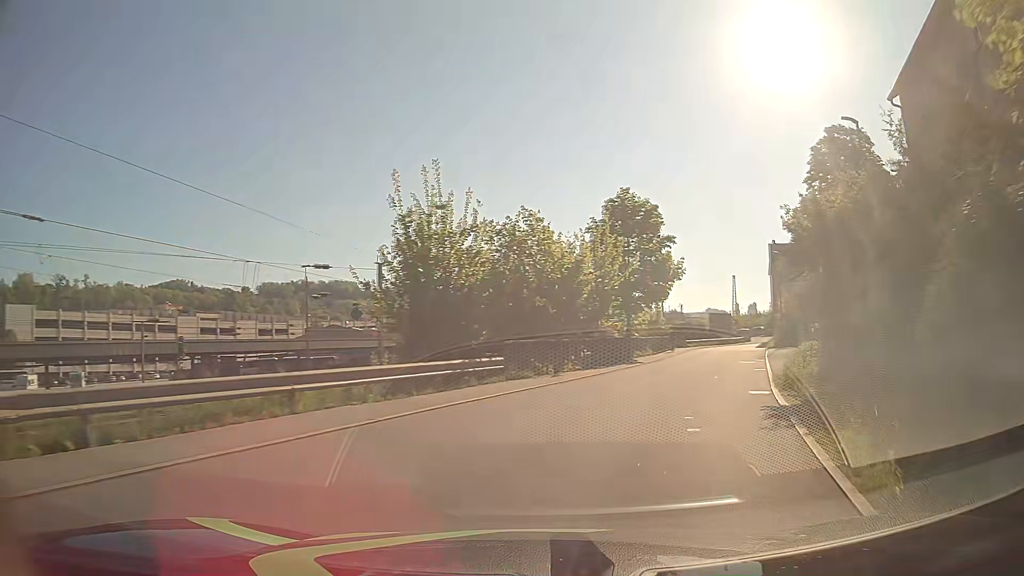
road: residential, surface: asphalt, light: Day
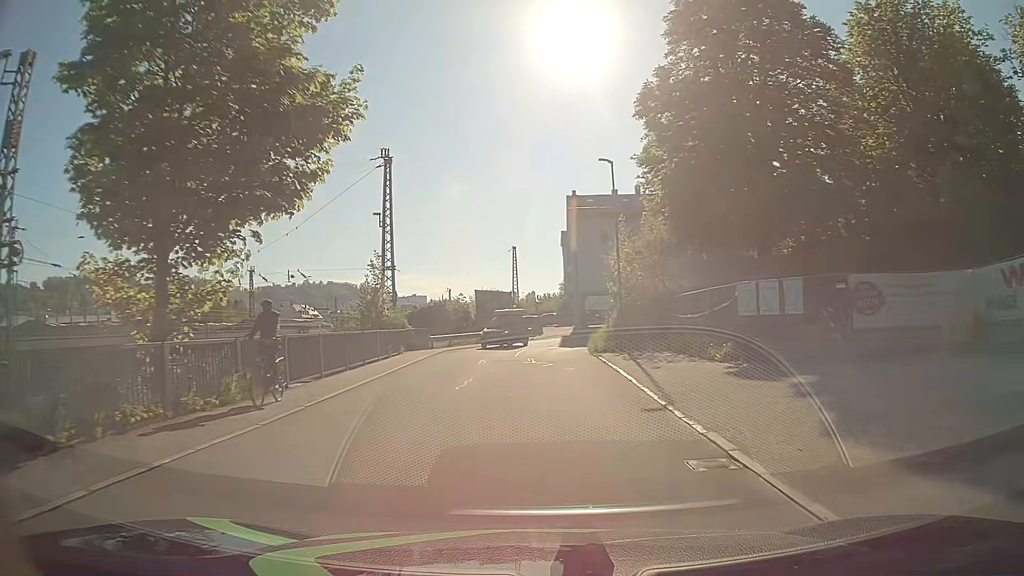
(+7.6, +29.1) m; +19°
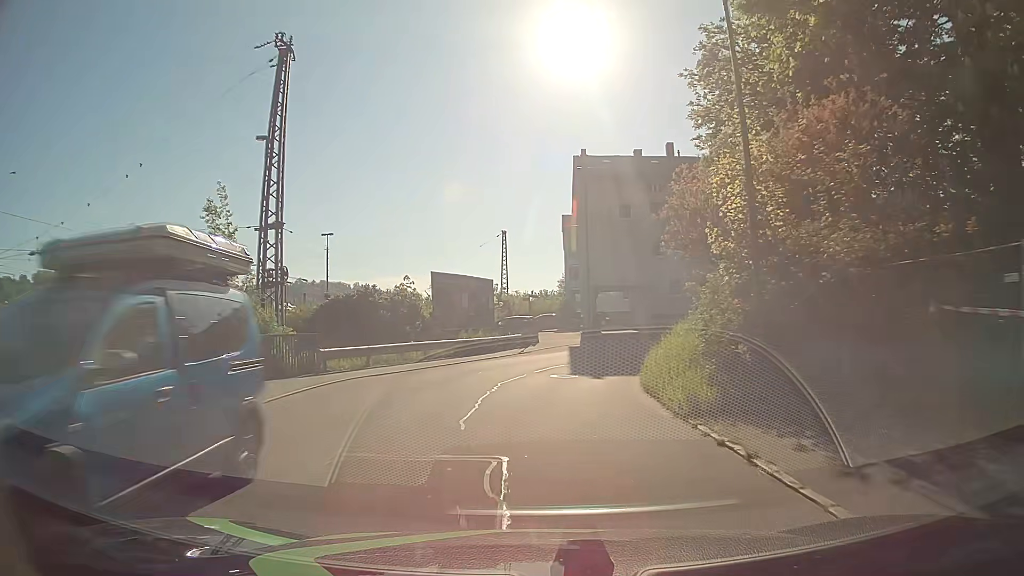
(0.0, +18.2) m; 0°
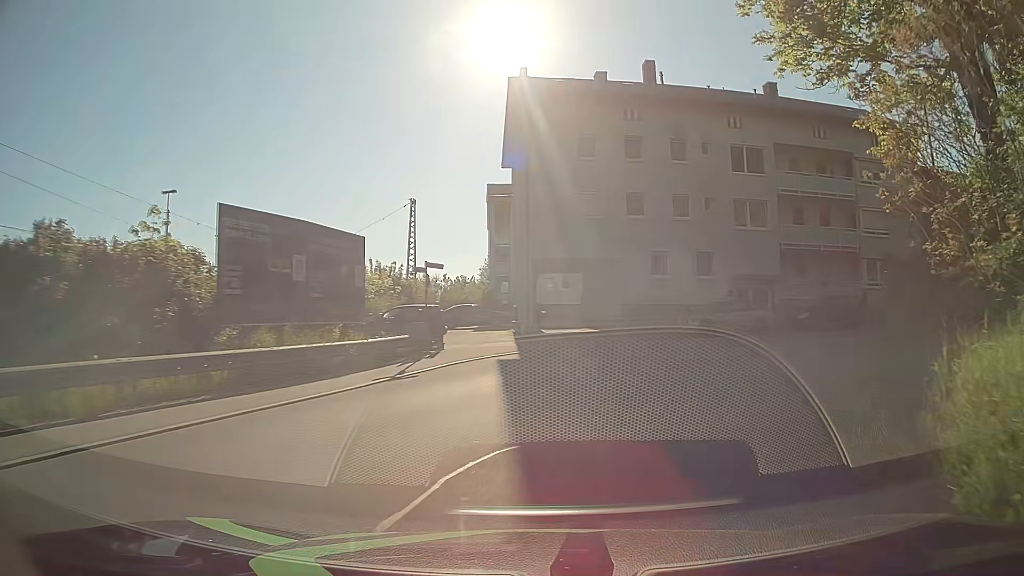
(+0.4, +16.2) m; +7°
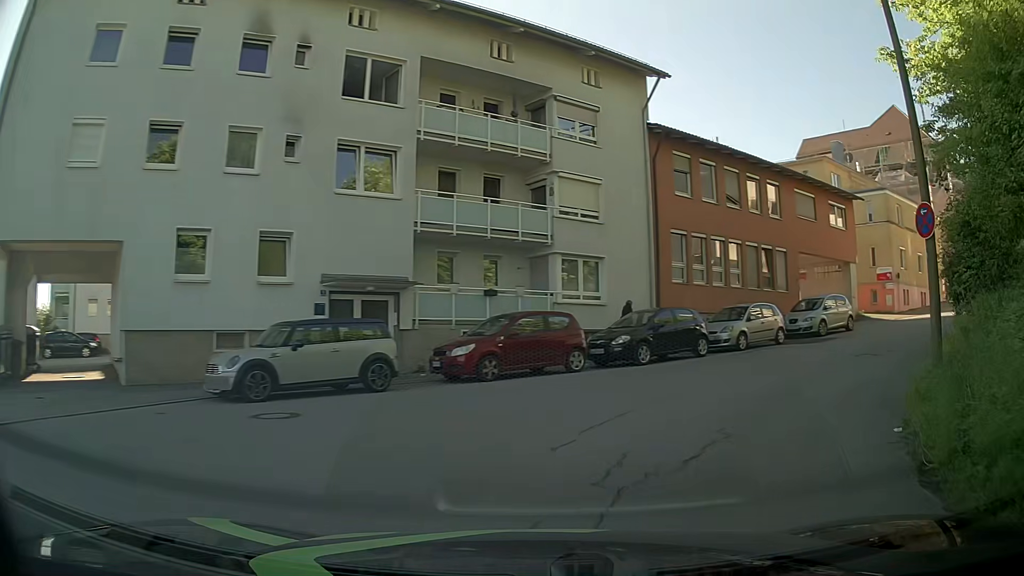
(+3.5, +13.8) m; +32°
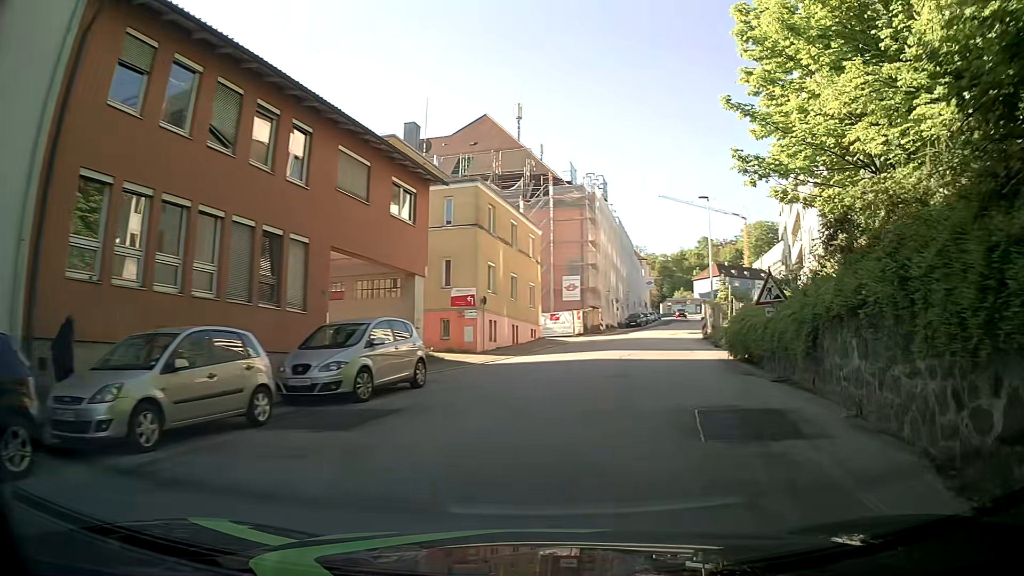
(+4.7, +12.5) m; +39°
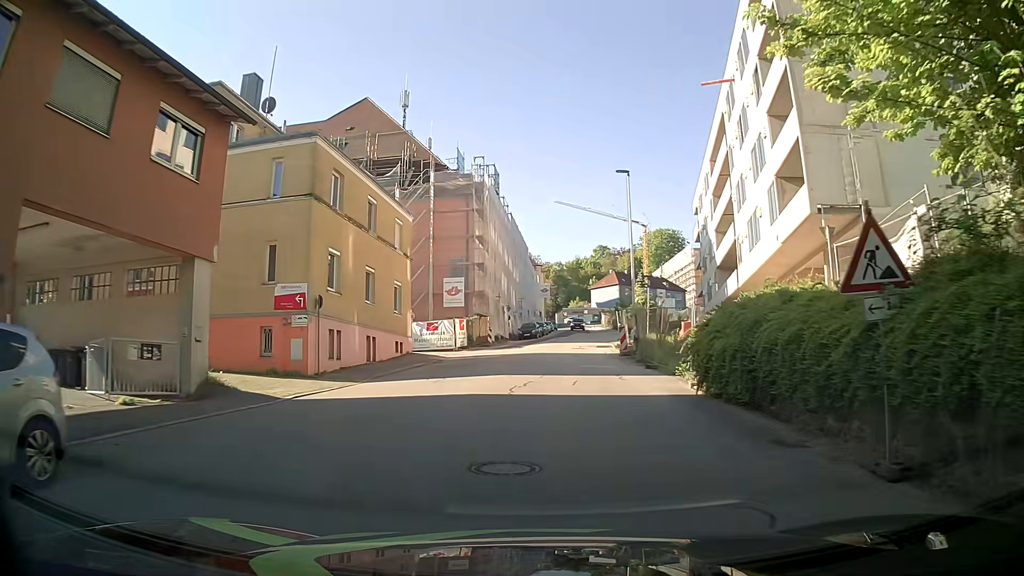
(+1.0, +9.3) m; +9°
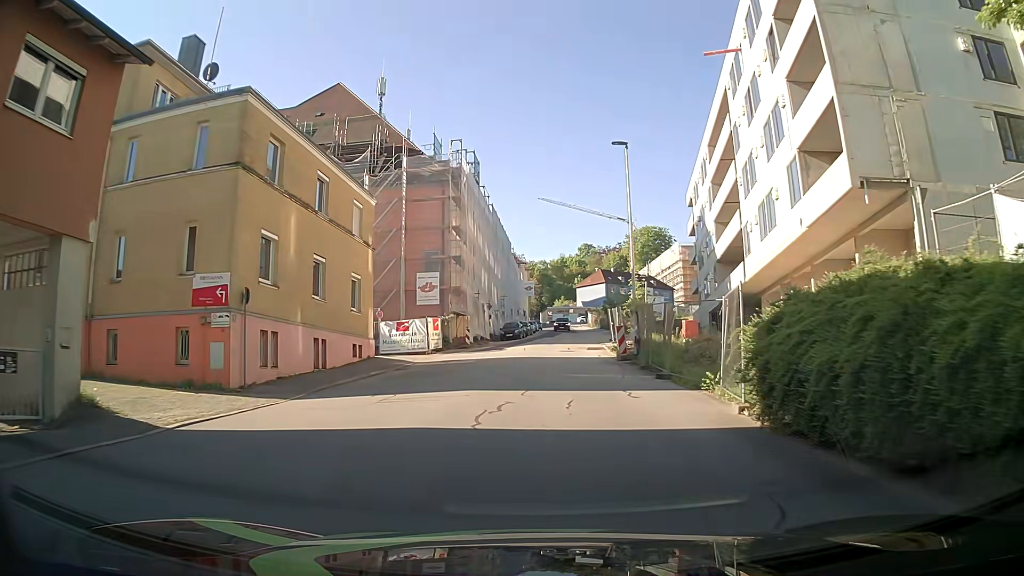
(+0.1, +4.7) m; +2°
